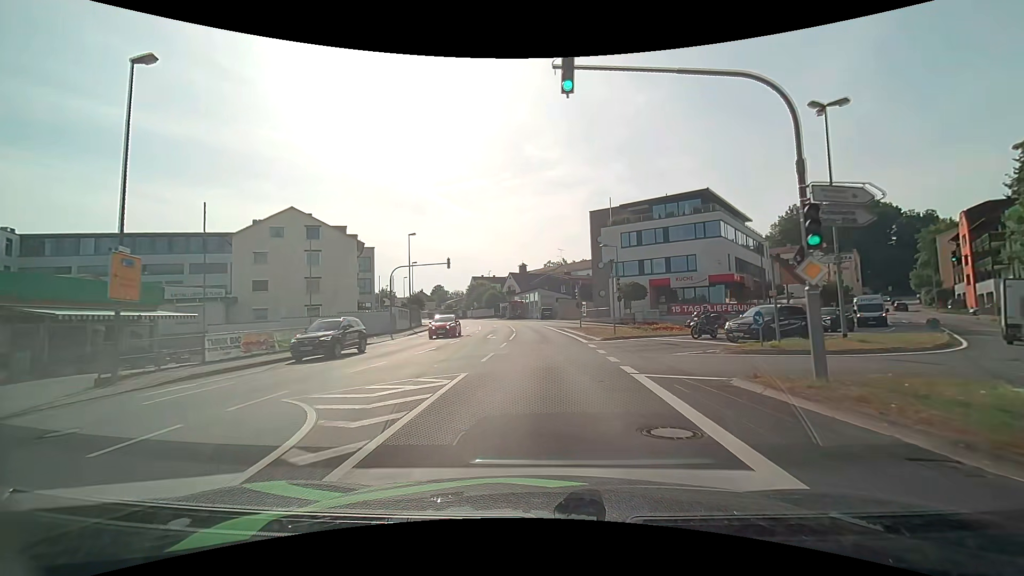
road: tertiary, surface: asphalt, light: Day
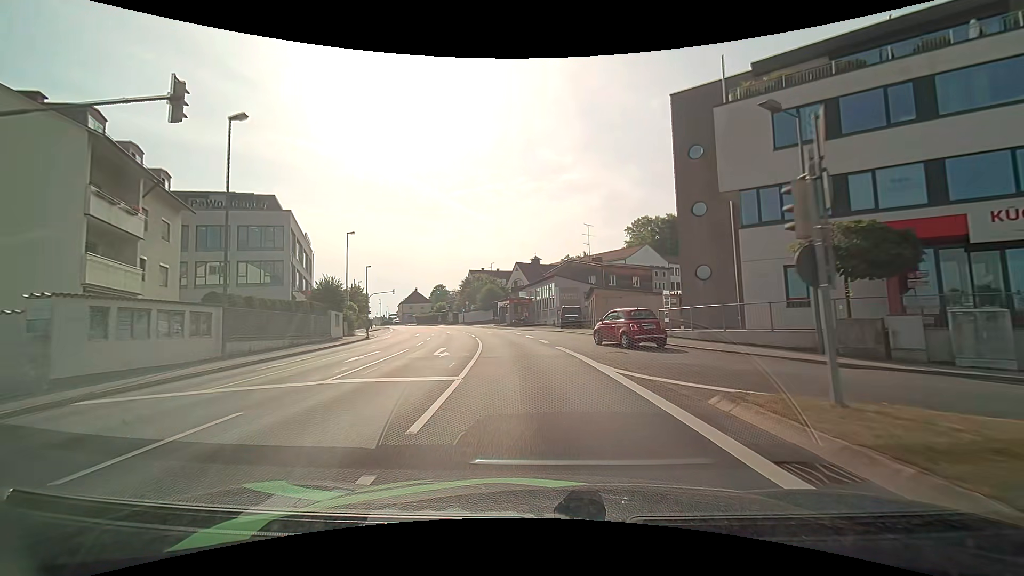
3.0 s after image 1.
(-0.2, +33.4) m; -2°
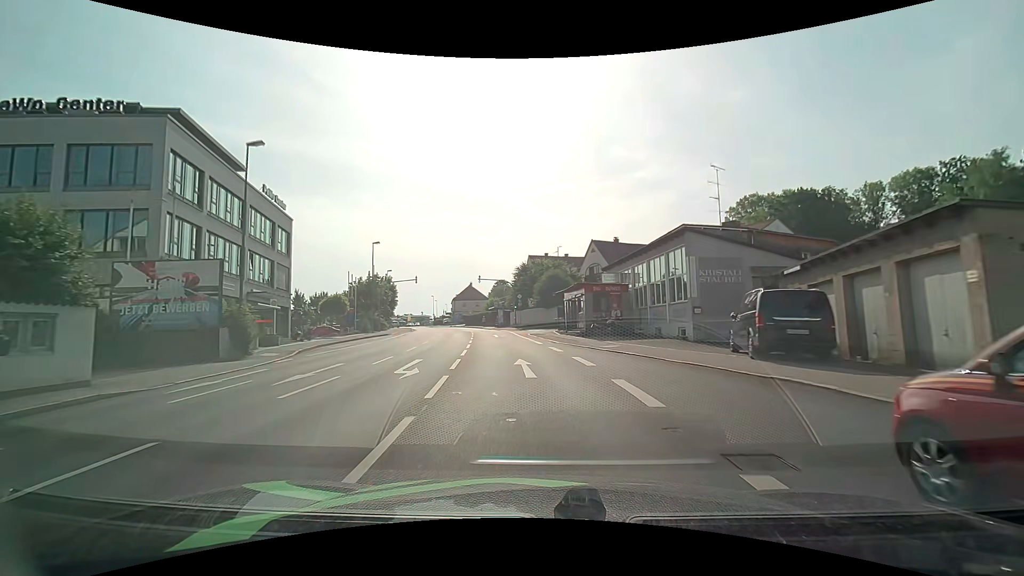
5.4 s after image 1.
(-1.7, +28.0) m; -8°
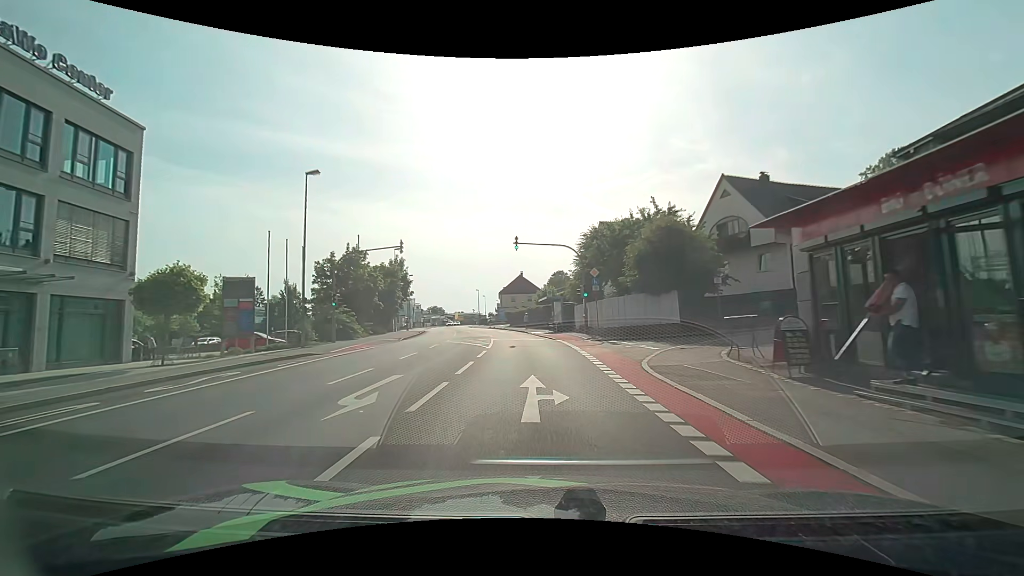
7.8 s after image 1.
(-1.8, +28.6) m; -7°
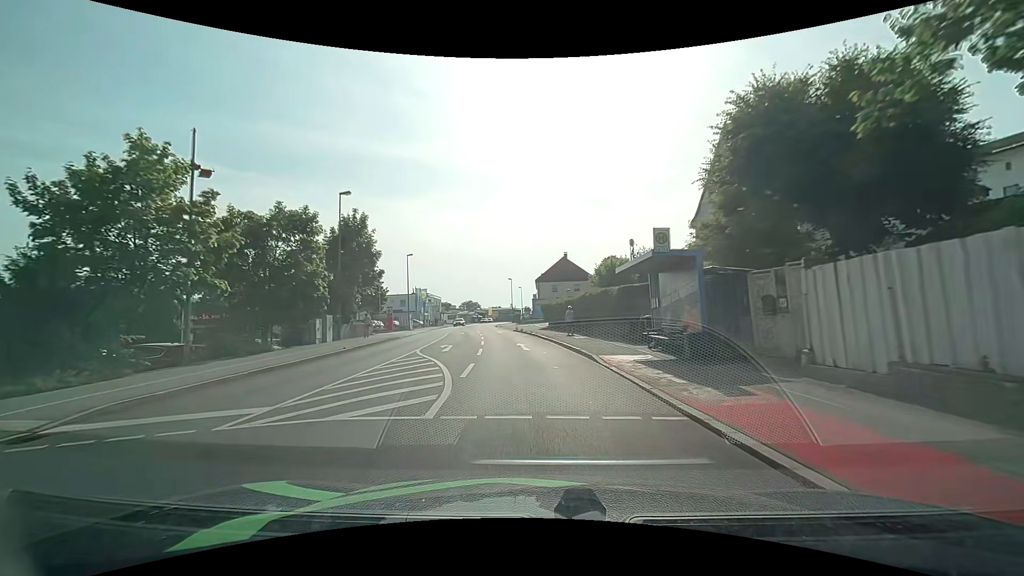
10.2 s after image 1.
(-1.1, +28.3) m; -4°
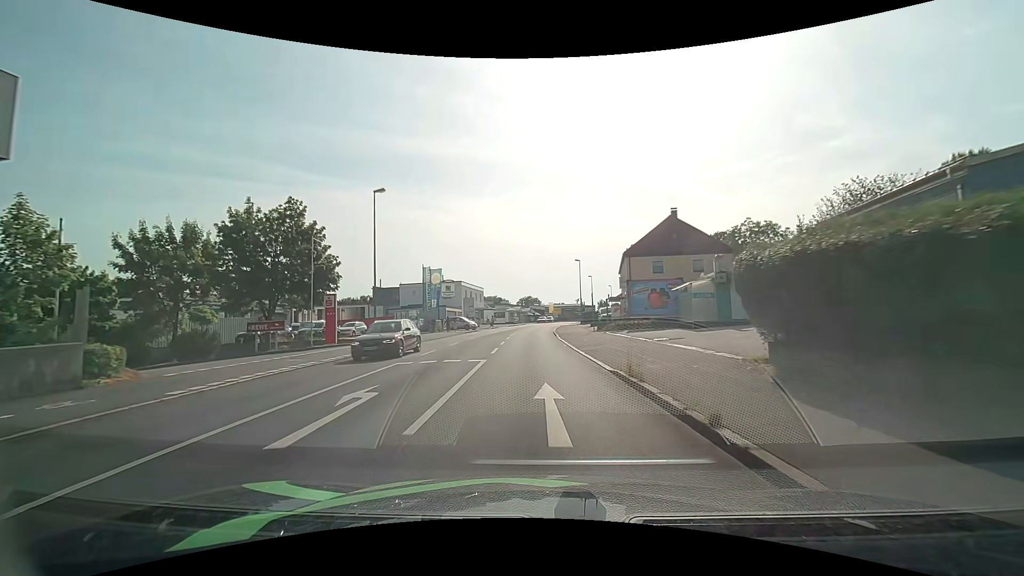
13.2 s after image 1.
(-2.7, +35.2) m; -8°
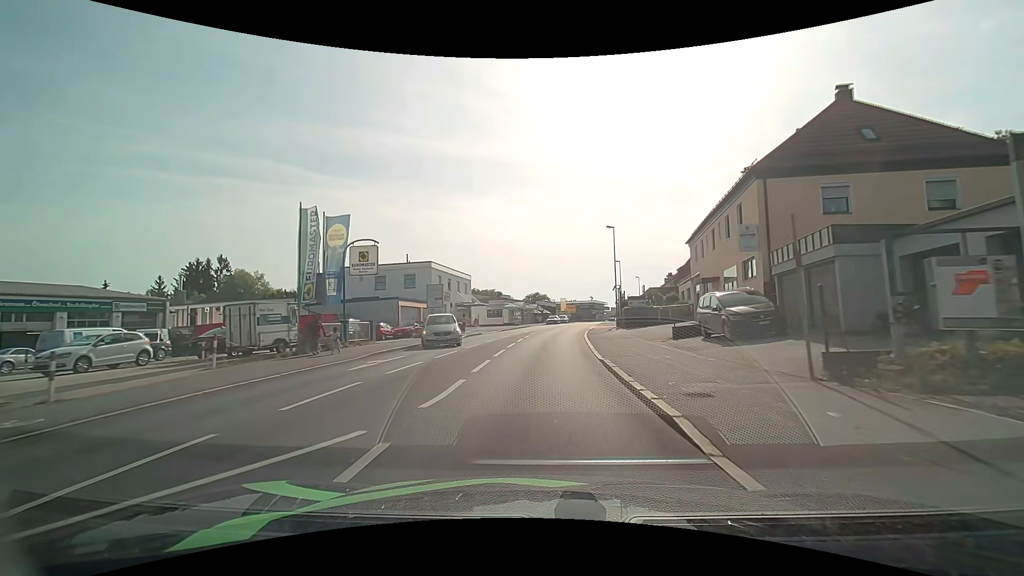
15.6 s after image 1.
(0.0, +28.8) m; 0°
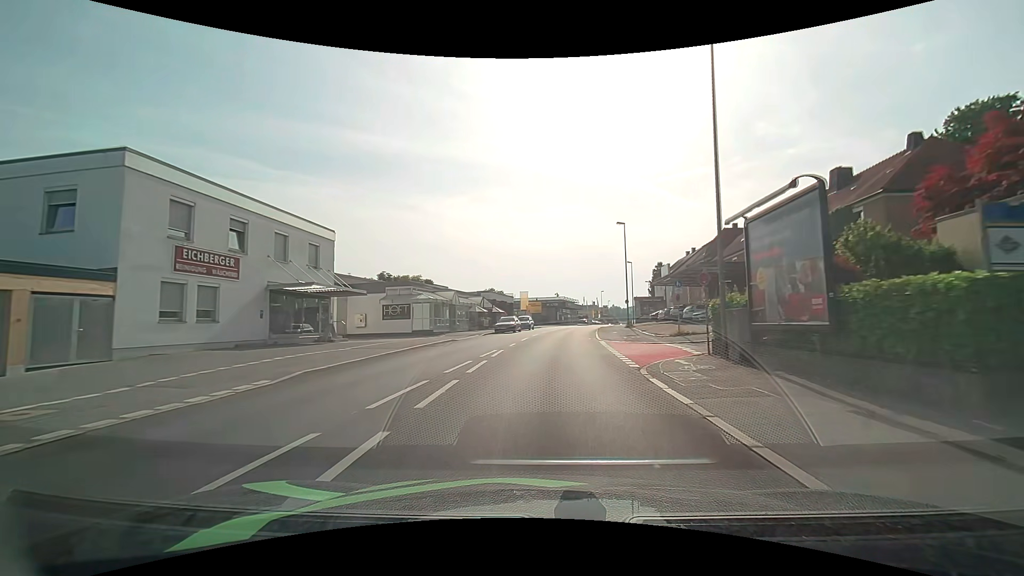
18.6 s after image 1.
(+1.2, +36.5) m; +5°
(0, +10) (+1, +20) (+1, +30) (+2, +40) (+4, +50) (+5, +60) (+7, +70) (+9, +79) (+11, +89) (+14, +99) m
